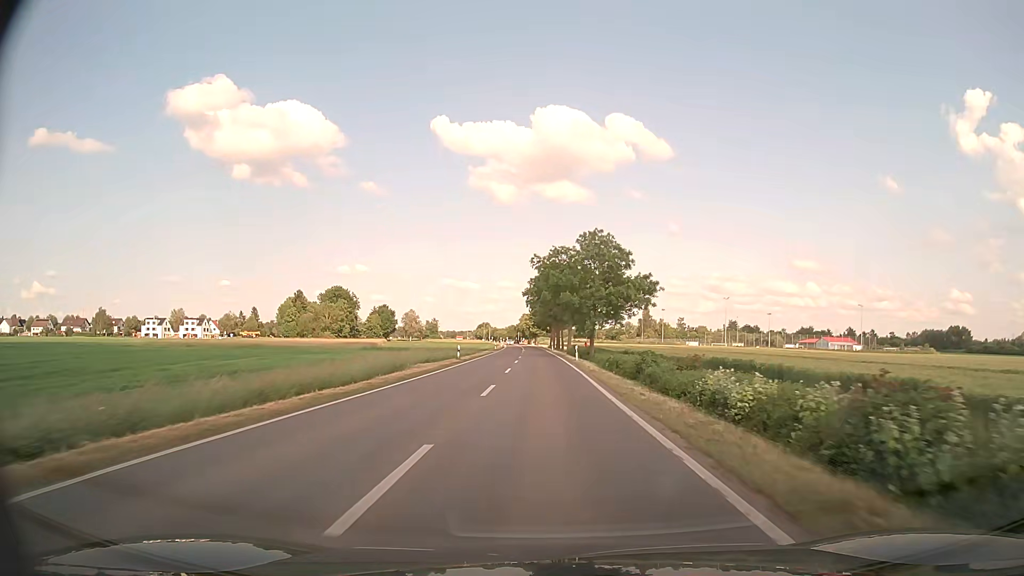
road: primary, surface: asphalt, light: Day
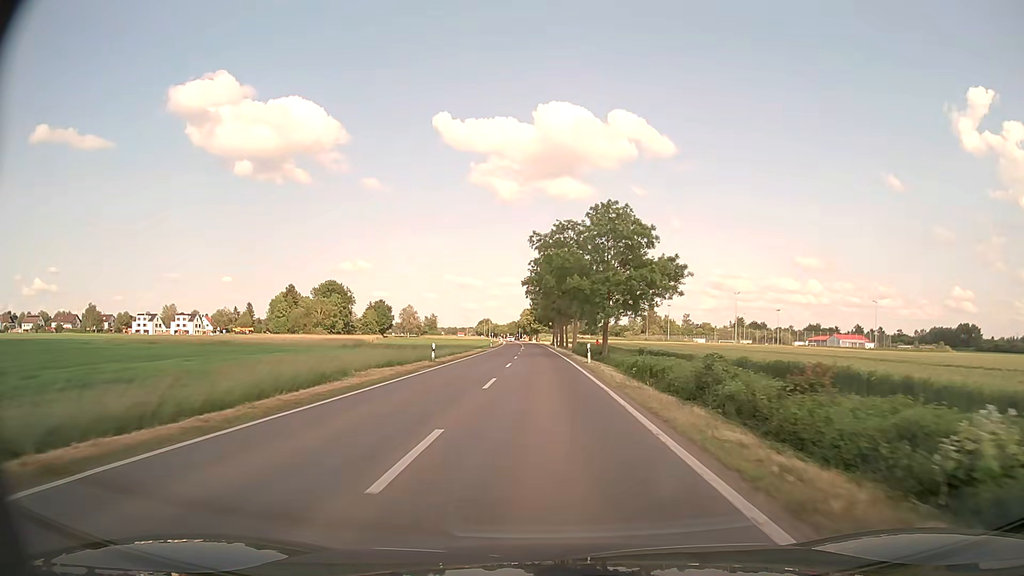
(-0.1, +10.8) m; -1°
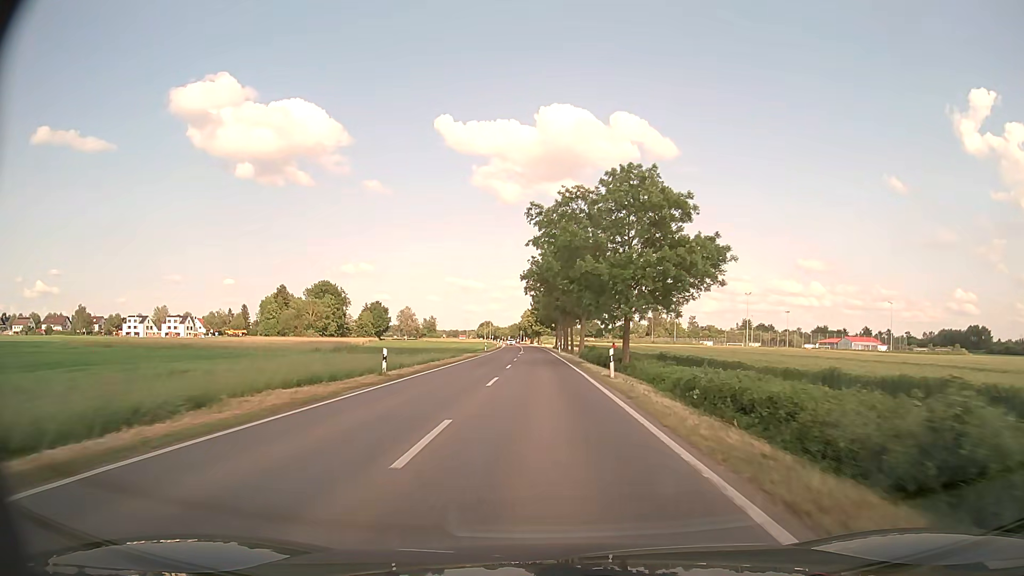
(0.0, +10.7) m; 0°
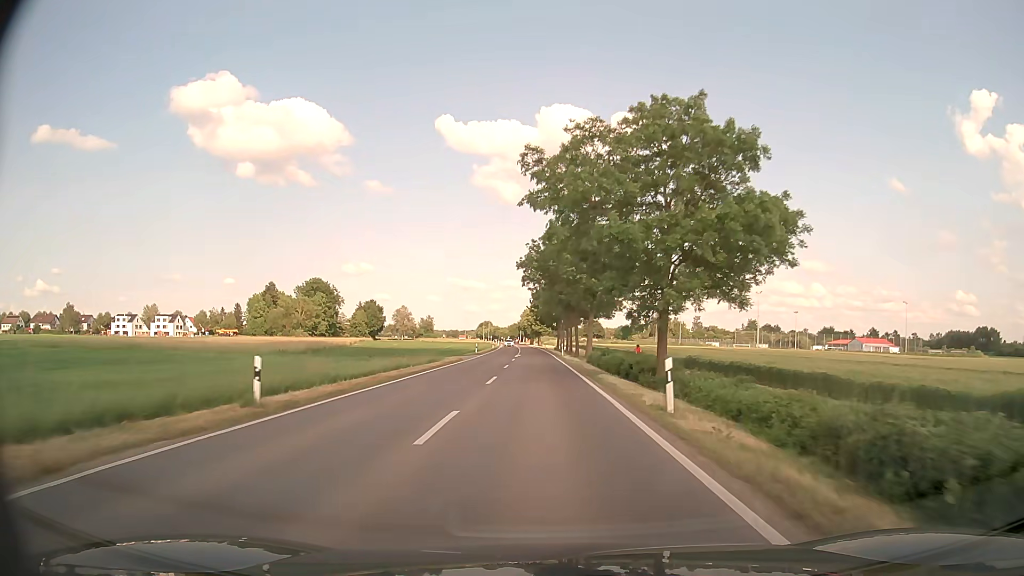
(0.0, +10.6) m; 0°
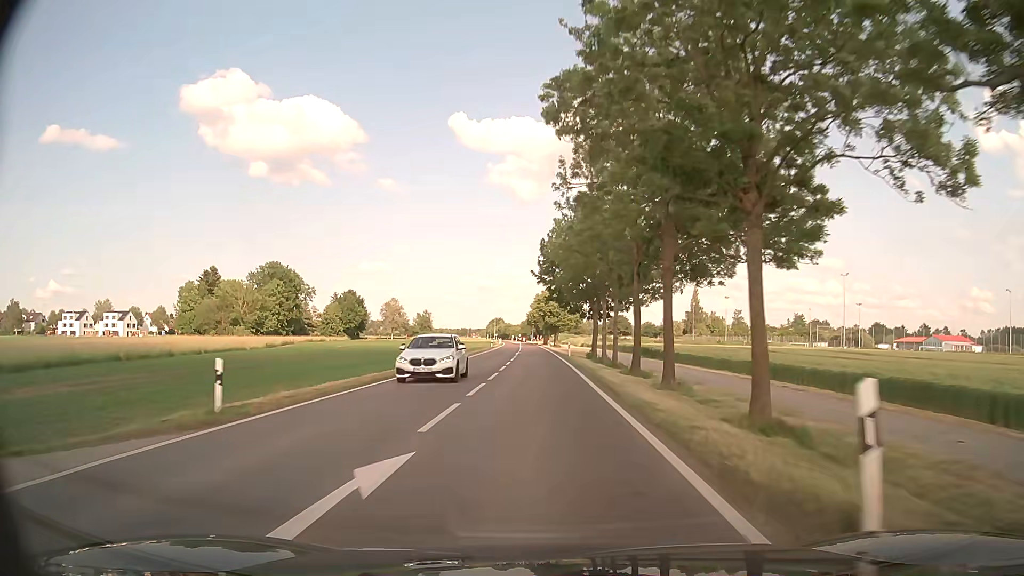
(-0.6, +53.1) m; -1°
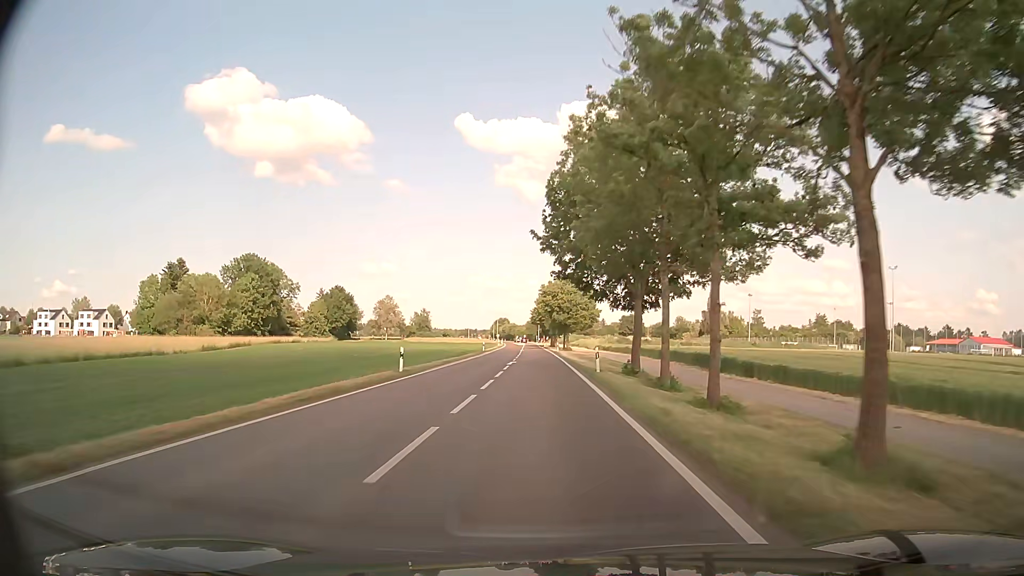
(-0.1, +21.2) m; 0°
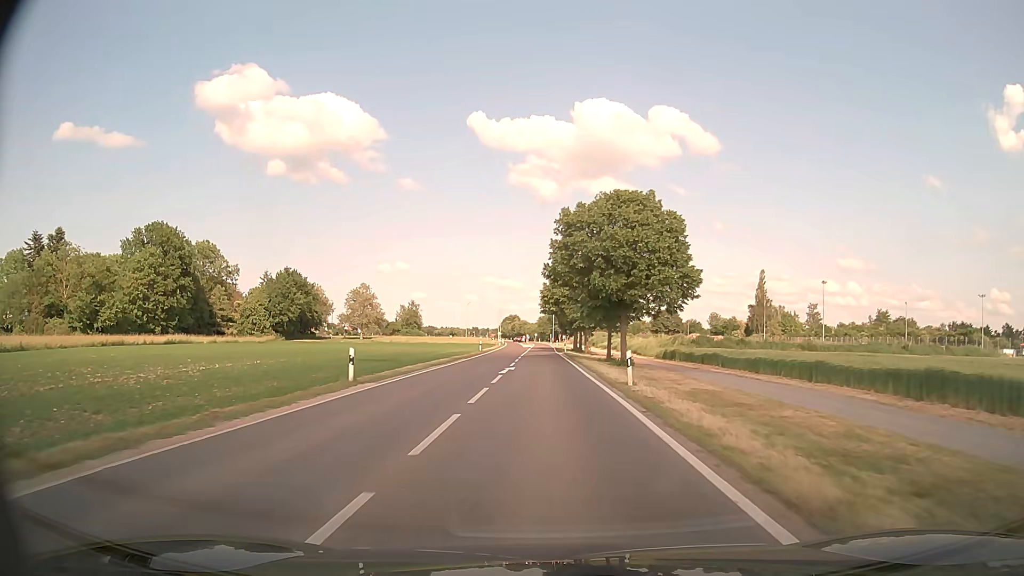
(-0.8, +52.4) m; -1°
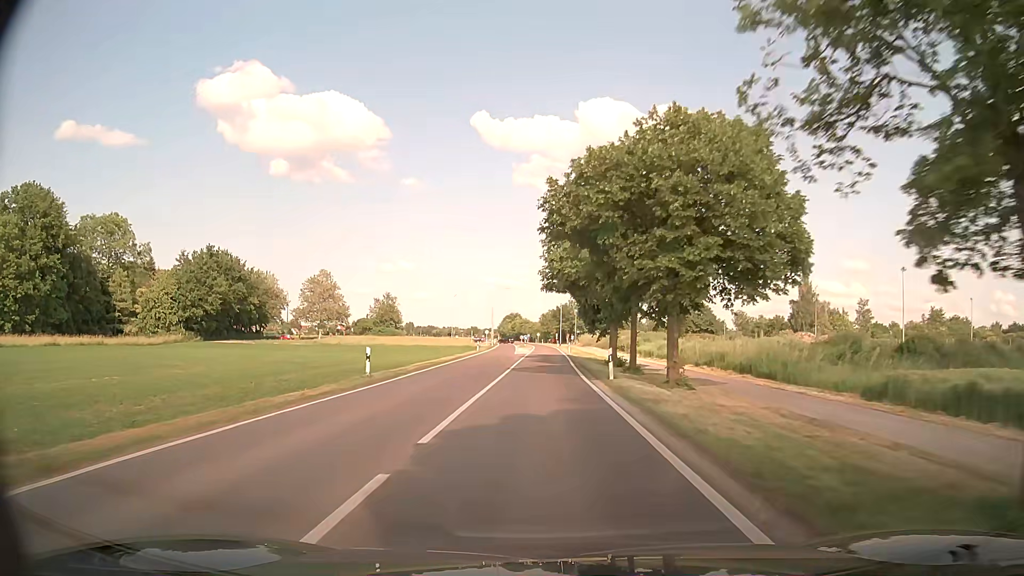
(-0.2, +41.1) m; -1°
(0, +10) (0, +20) (0, +30) (0, +40) (+1, +50) (+1, +60) (+1, +70) (+1, +80) (+1, +90) (+1, +100) m
